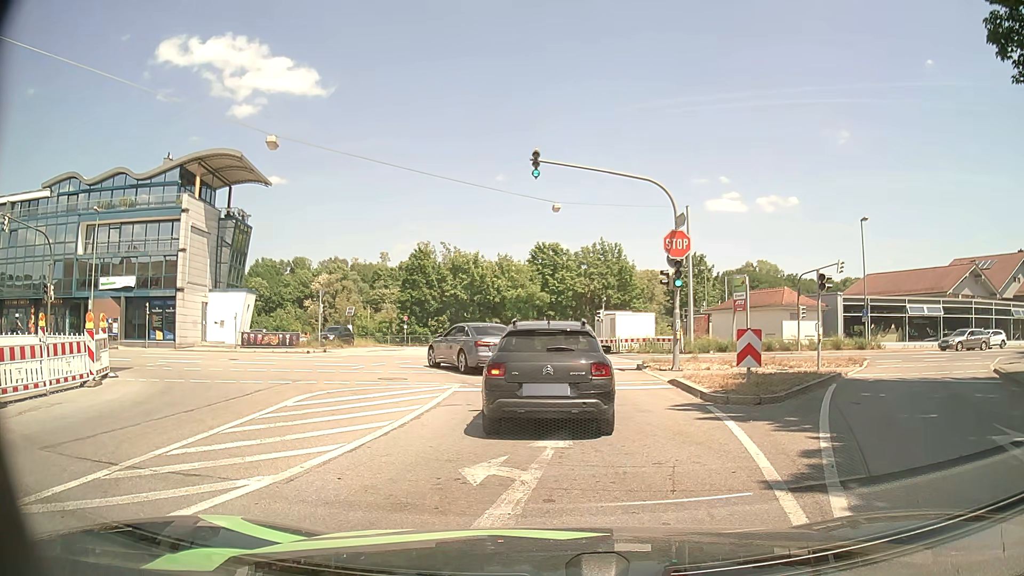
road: tertiary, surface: asphalt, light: Day
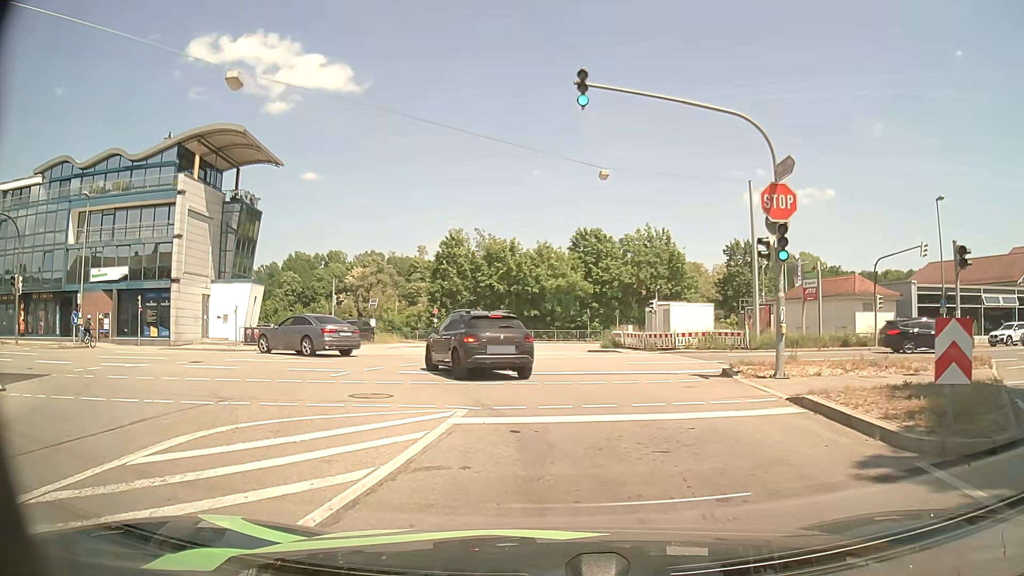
(-0.4, +6.3) m; -5°
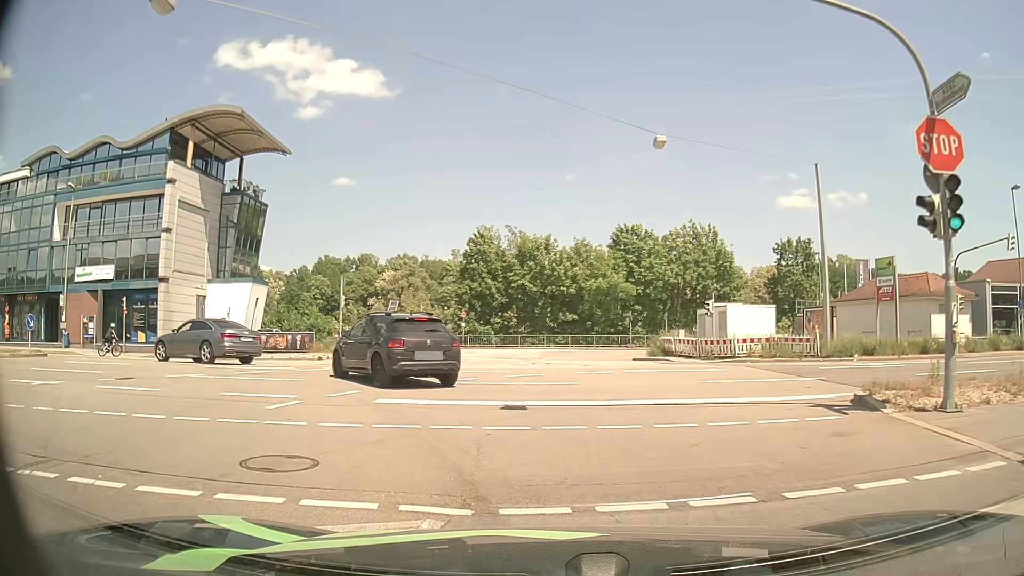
(-0.2, +5.7) m; -3°
